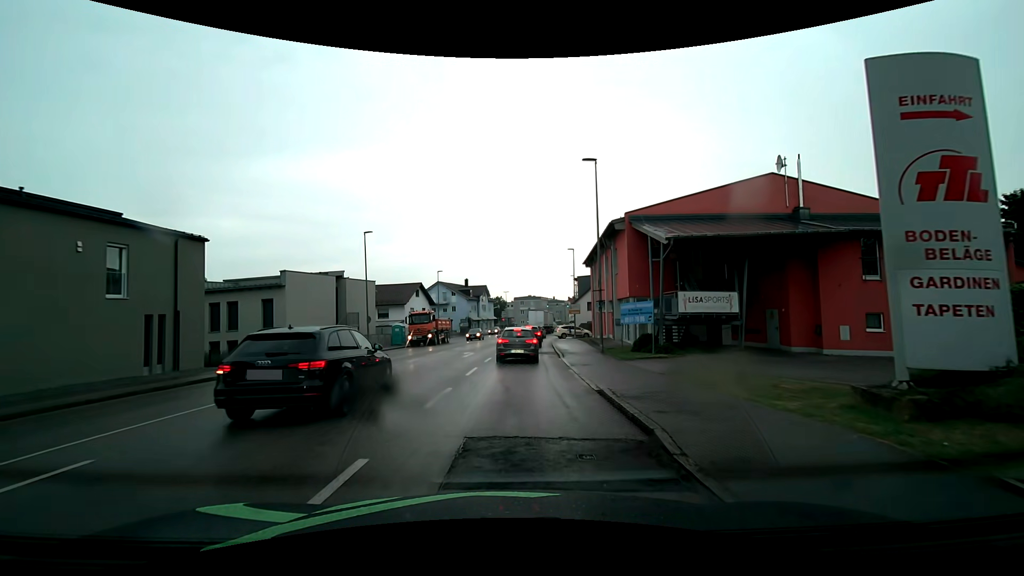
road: tertiary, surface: asphalt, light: Day
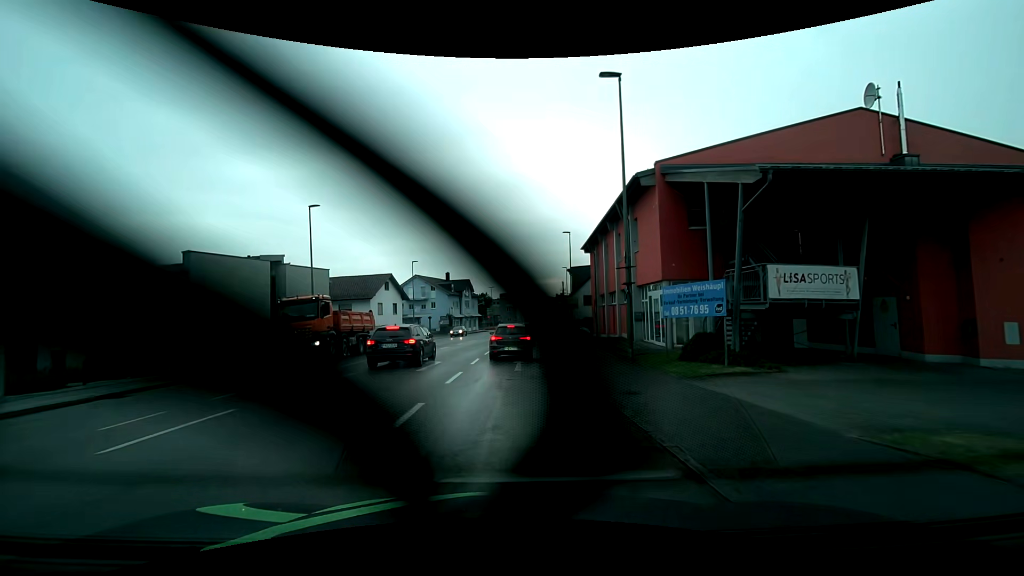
(+0.2, +8.8) m; +2°
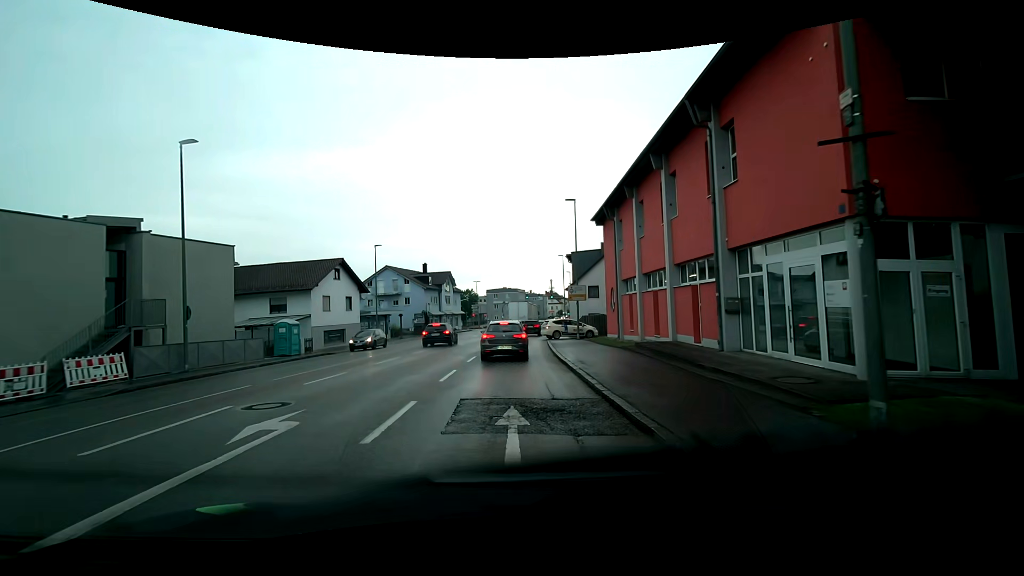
(+0.1, +12.0) m; +1°
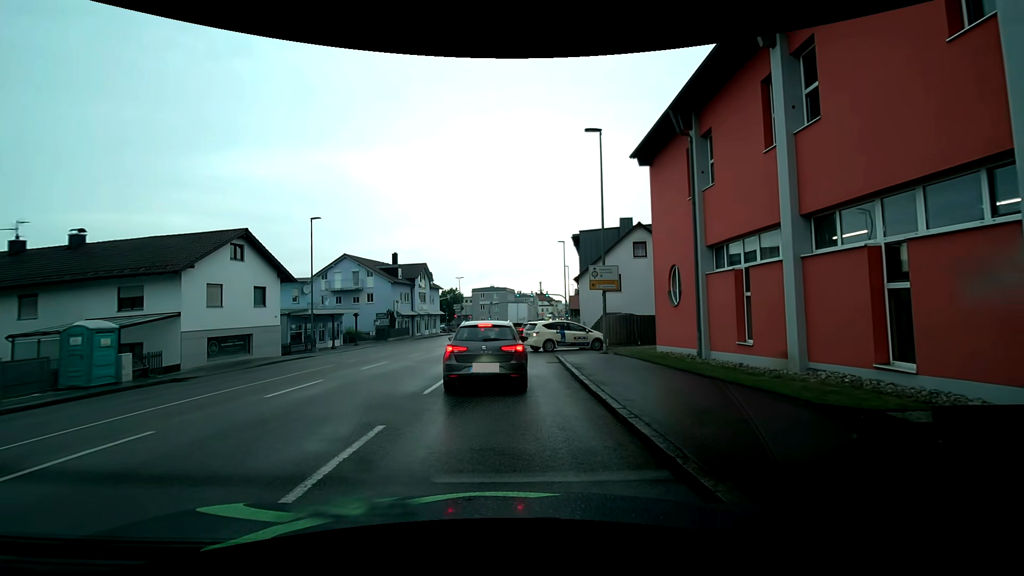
(+0.2, +13.4) m; +2°
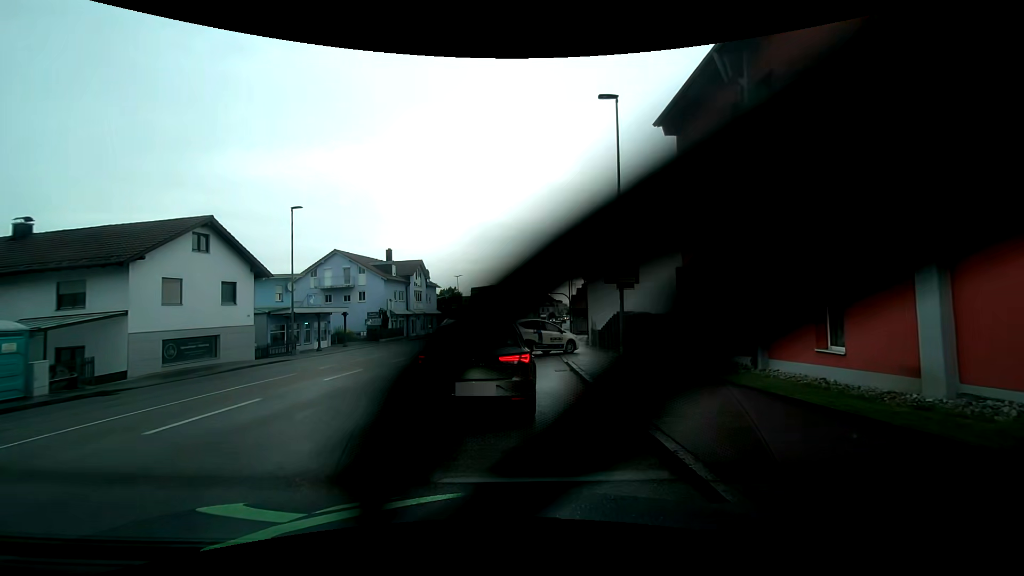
(0.0, +3.2) m; 0°
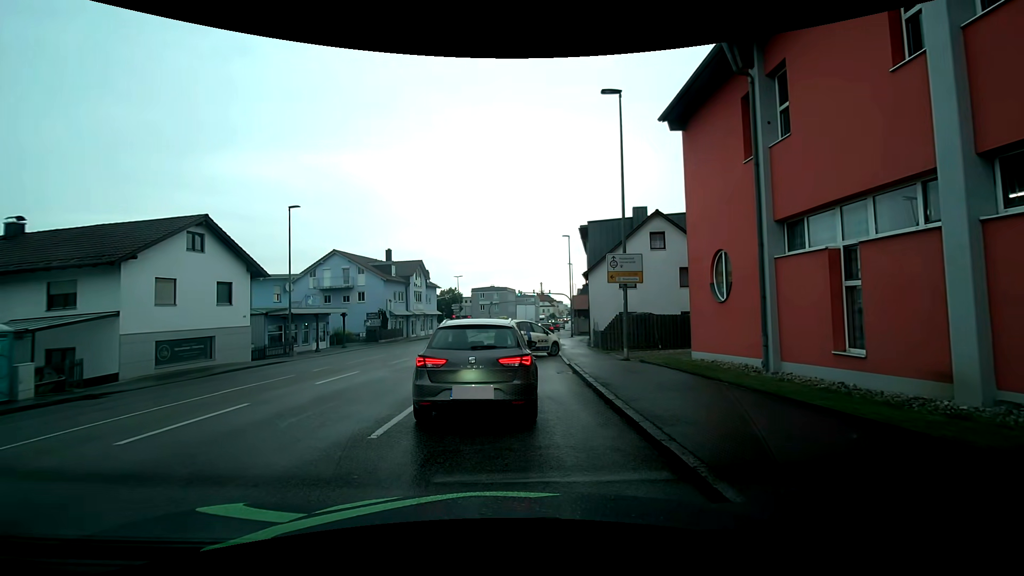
(0.0, +0.5) m; 0°
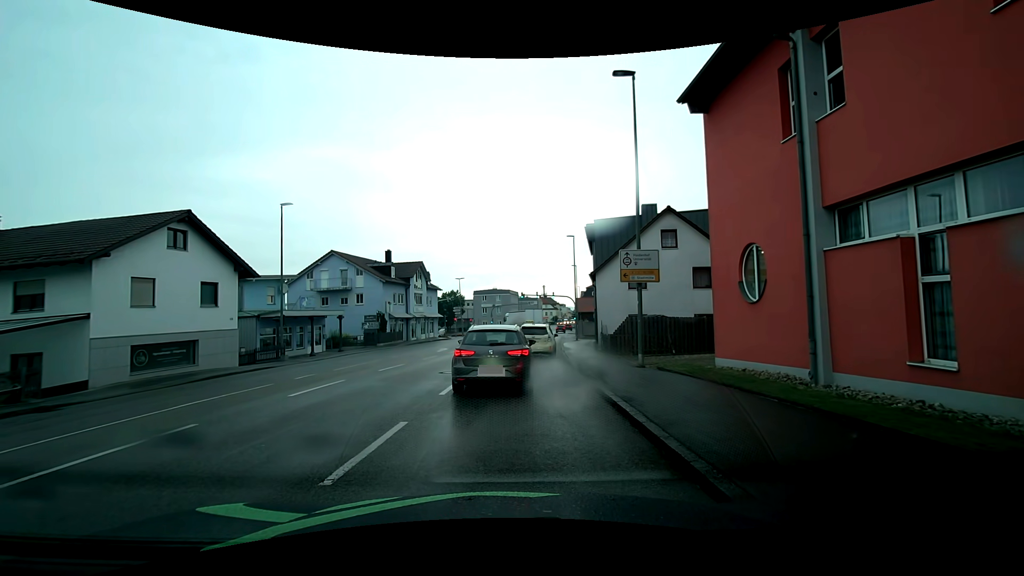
(0.0, +1.7) m; 0°
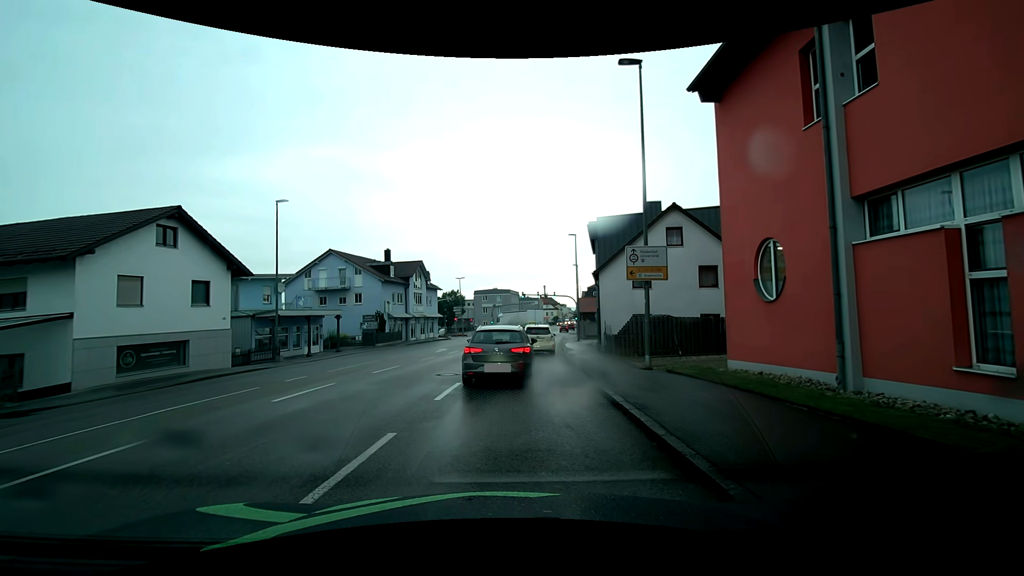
(0.0, +0.8) m; 0°
